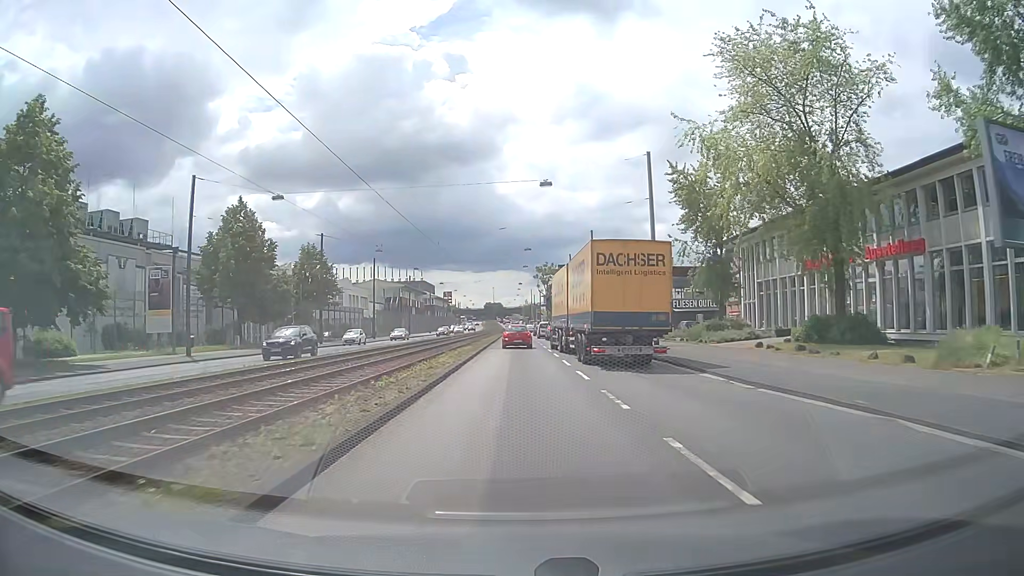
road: primary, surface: asphalt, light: Day
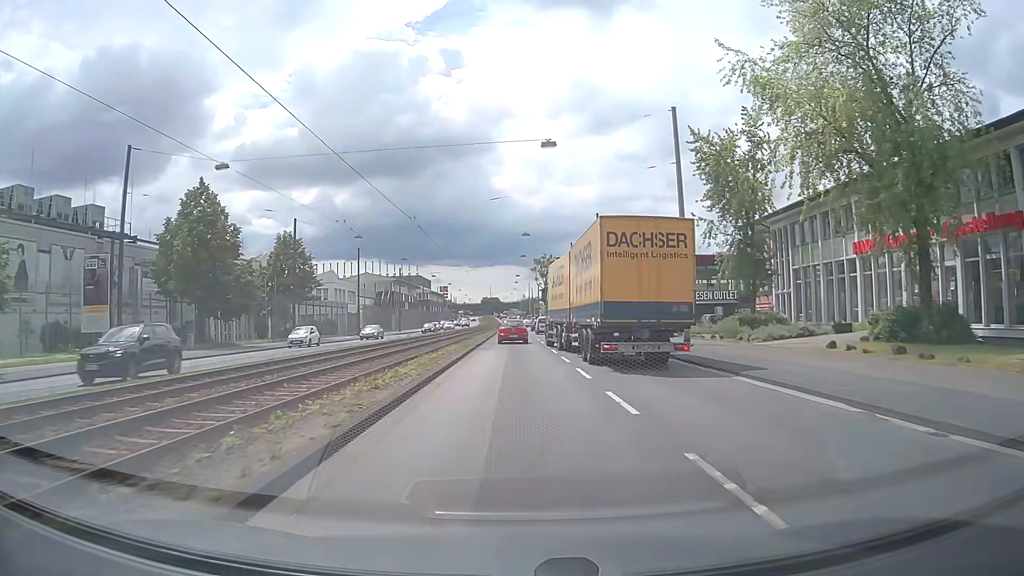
(0.0, +7.1) m; 0°
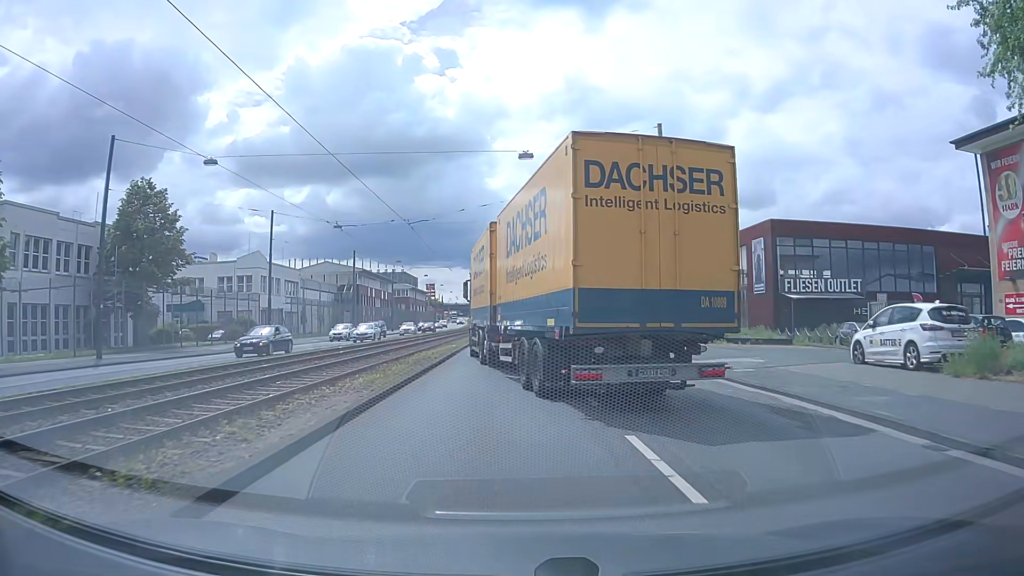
(+0.2, +28.2) m; +1°
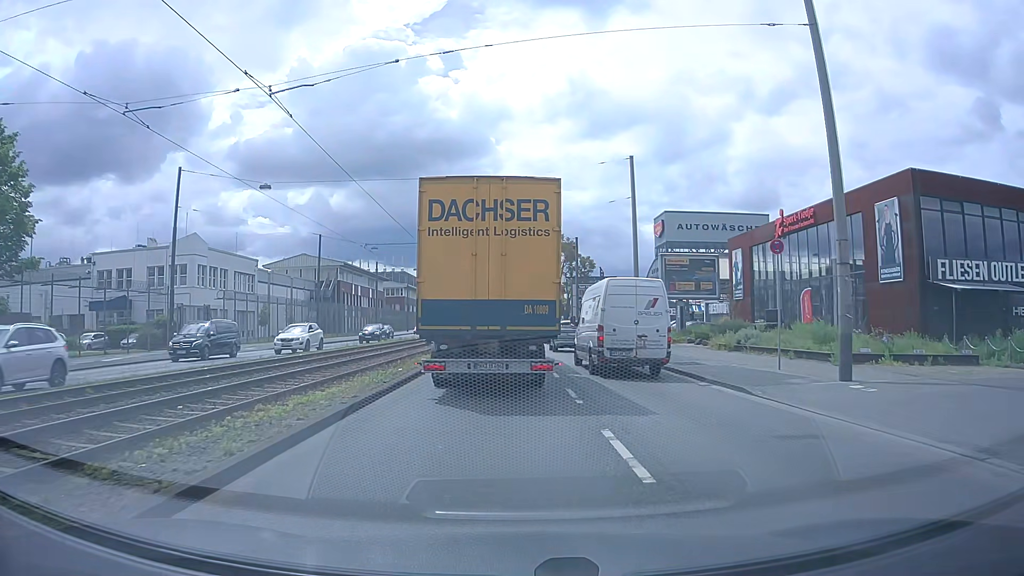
(0.0, +17.2) m; -1°
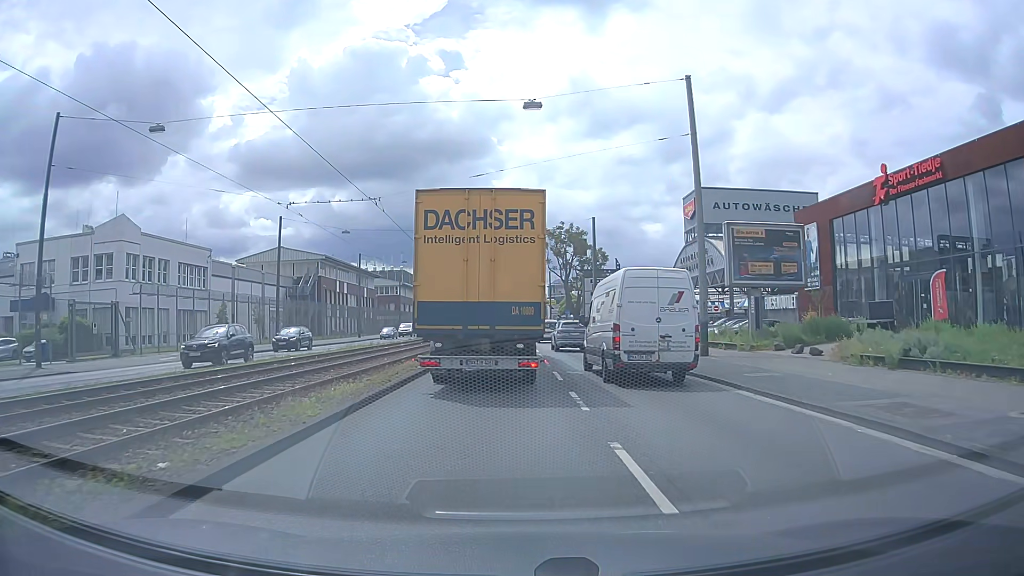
(0.0, +13.1) m; 0°
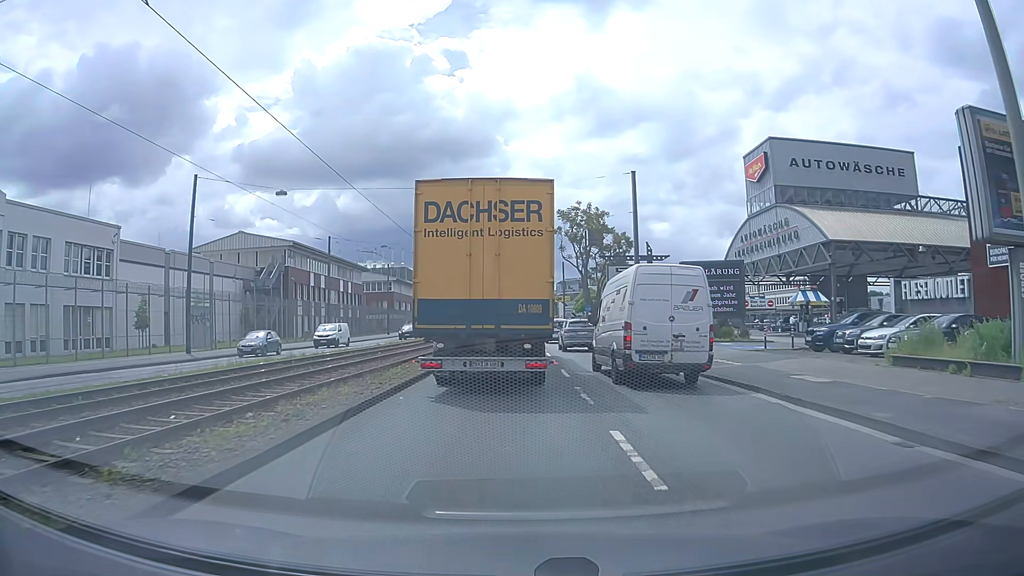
(-0.2, +17.2) m; -1°
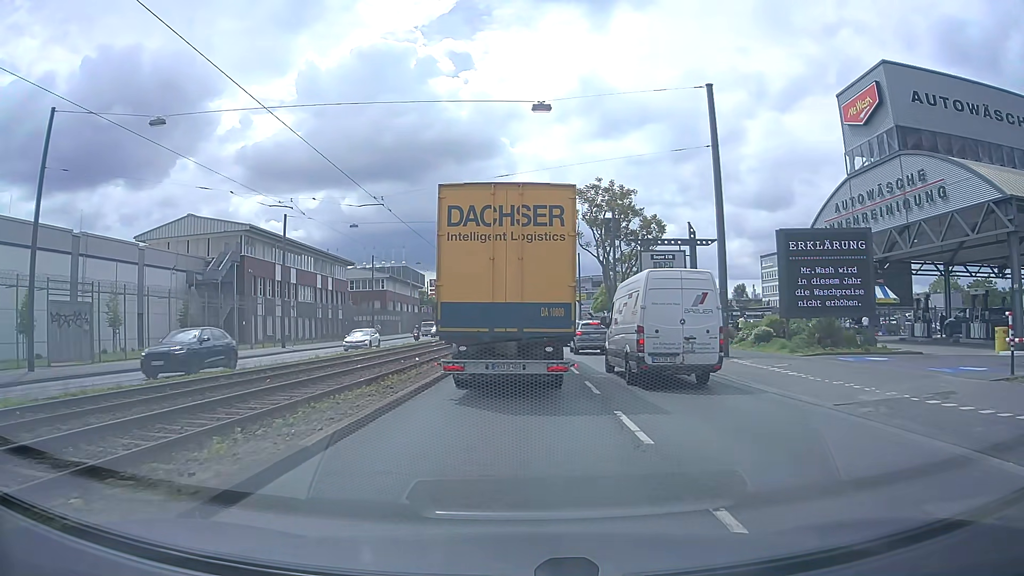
(-0.1, +15.6) m; 0°
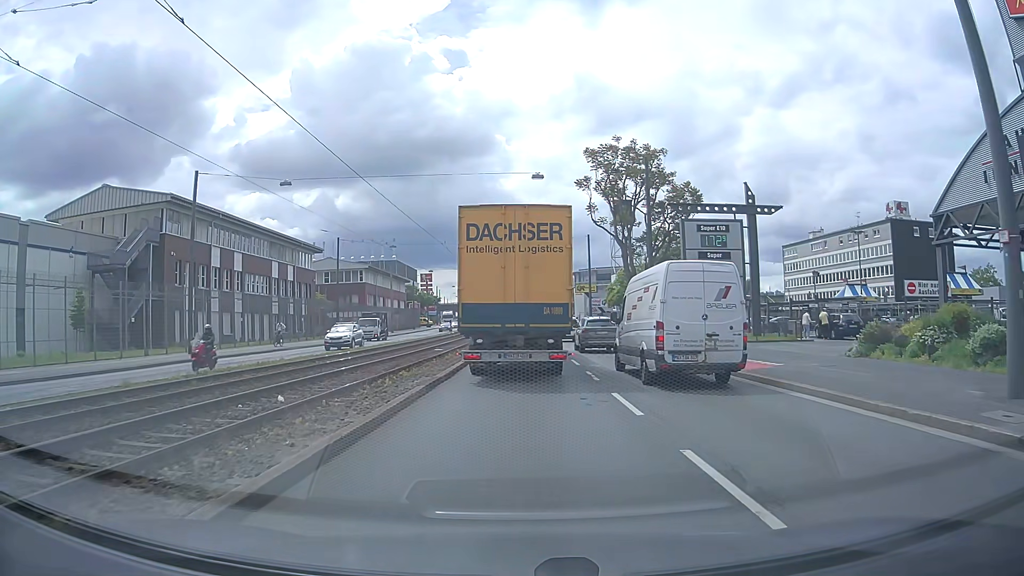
(-0.1, +15.8) m; 0°
(0, +10) (0, +20) (0, +30) (0, +40) (0, +50) (0, +60) (0, +70) (0, +80) (-1, +90) (-1, +100) m
